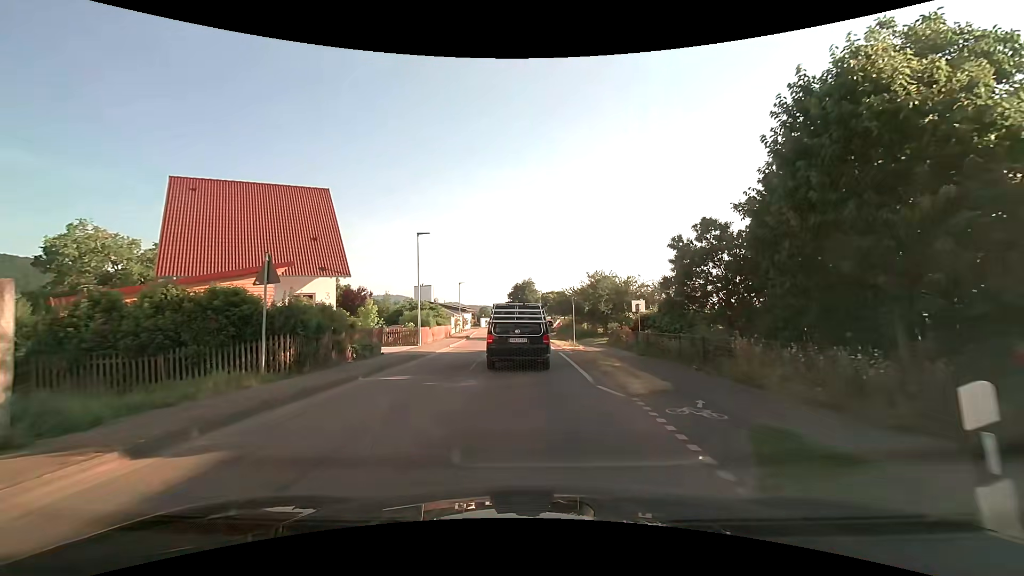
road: tertiary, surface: asphalt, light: Day
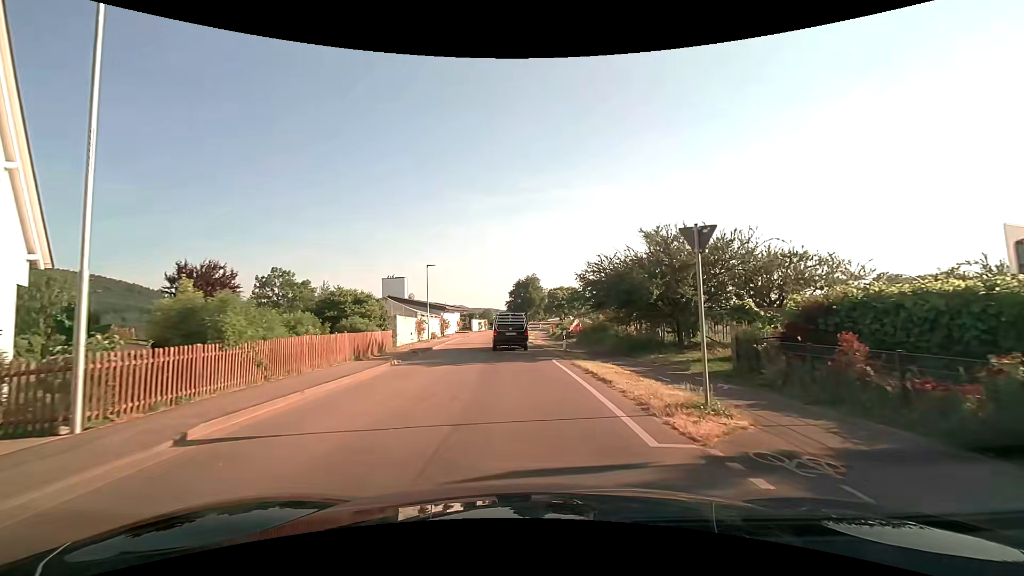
(0.0, +21.4) m; -1°
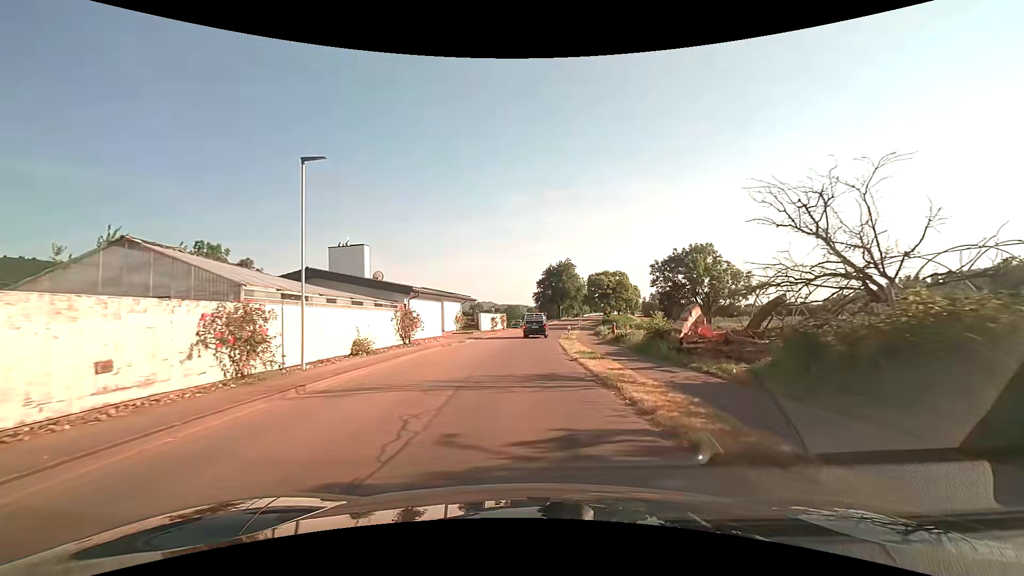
(-0.8, +26.4) m; -3°
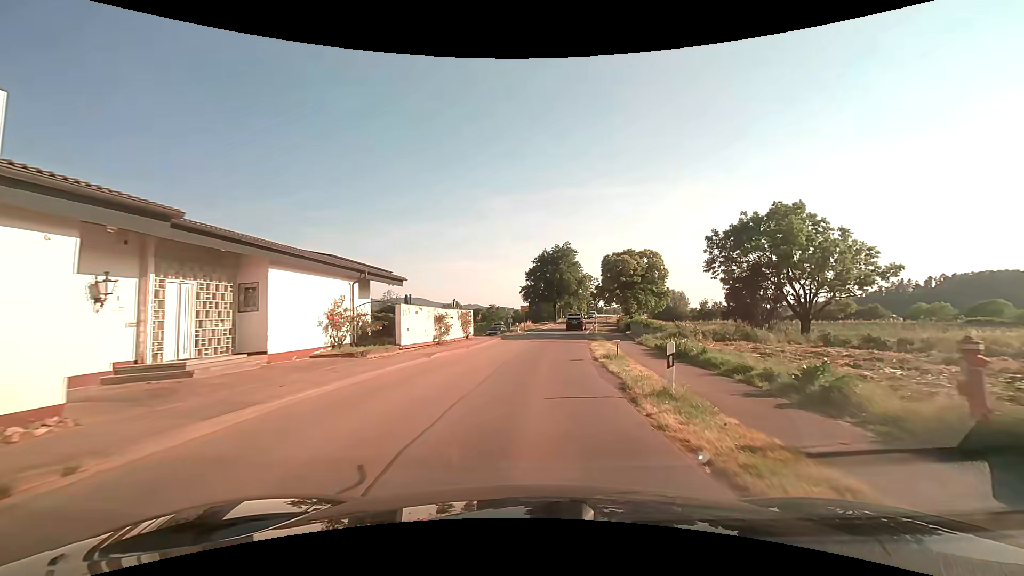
(+0.1, +28.6) m; +2°
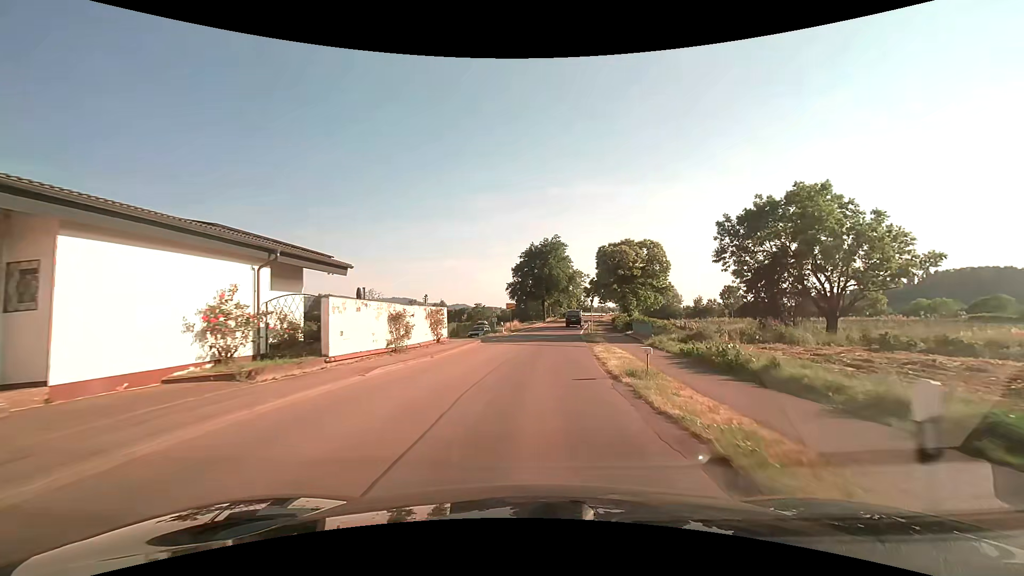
(+0.1, +6.3) m; +2°
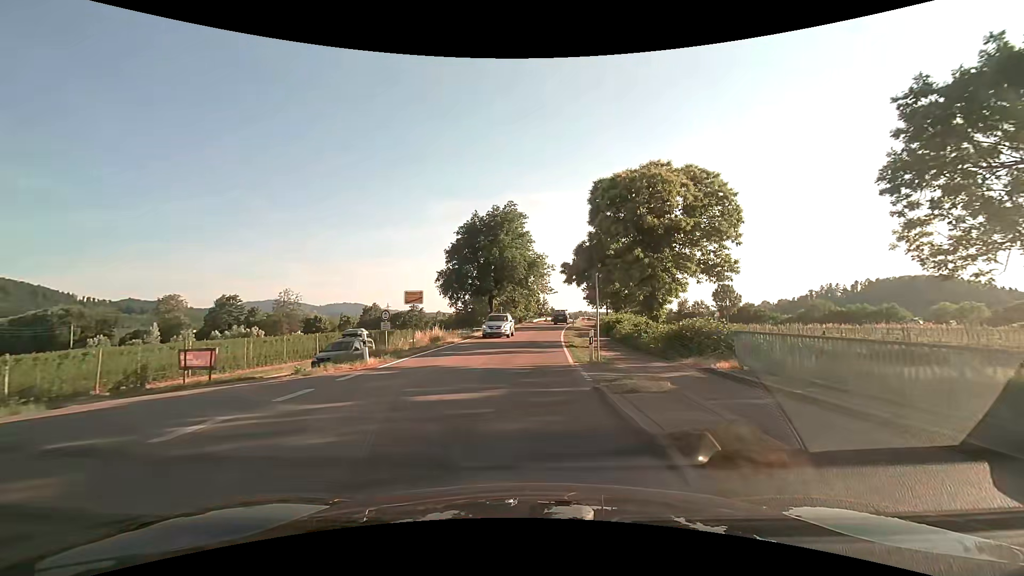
(+1.4, +27.1) m; +5°
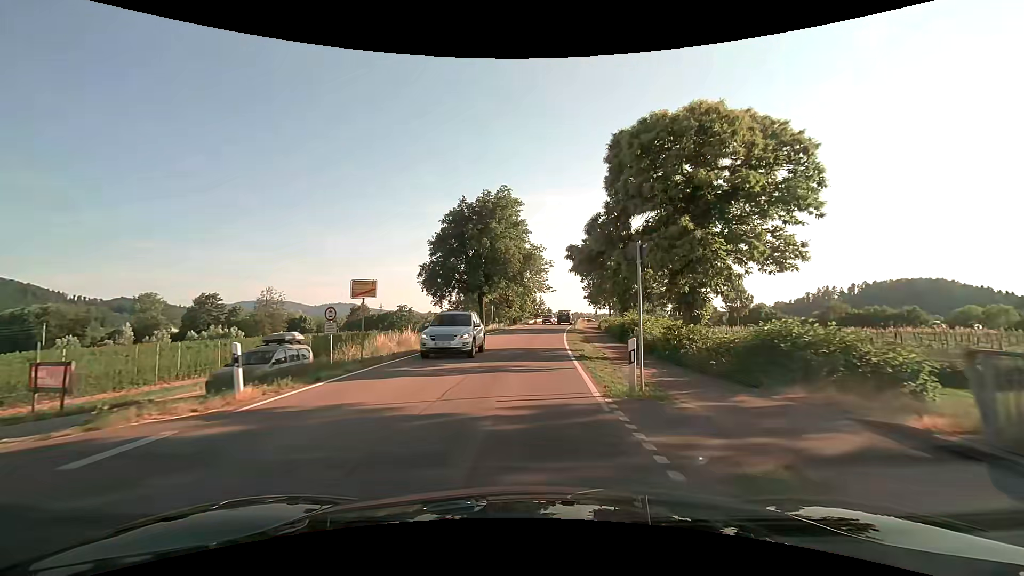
(0.0, +7.0) m; +1°
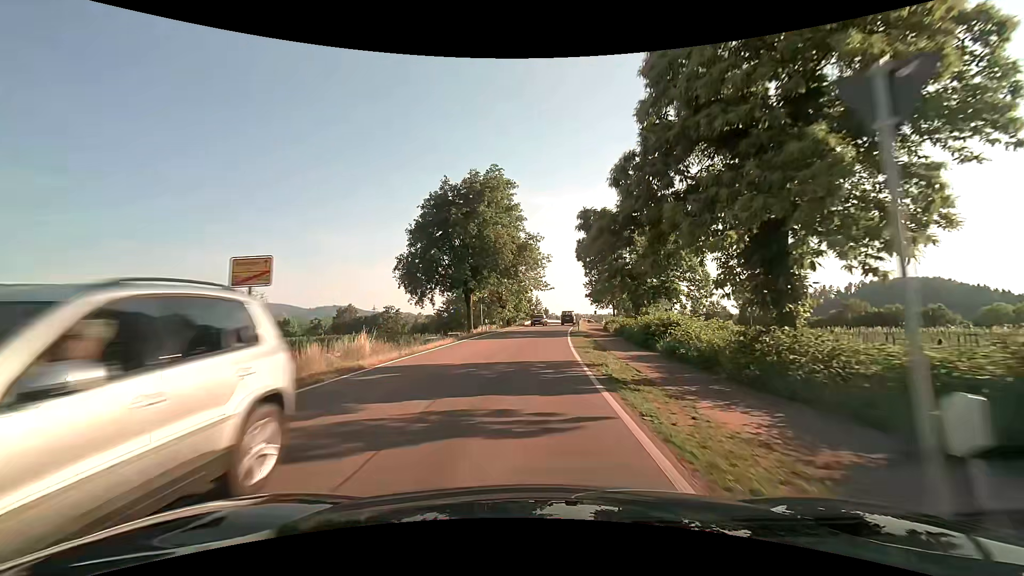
(0.0, +7.1) m; +1°
(0, +10) (0, +20) (+1, +30) (+1, +40) (+2, +50) (+3, +60) (+5, +70) (+6, +80) (+7, +90) (+9, +99) m
